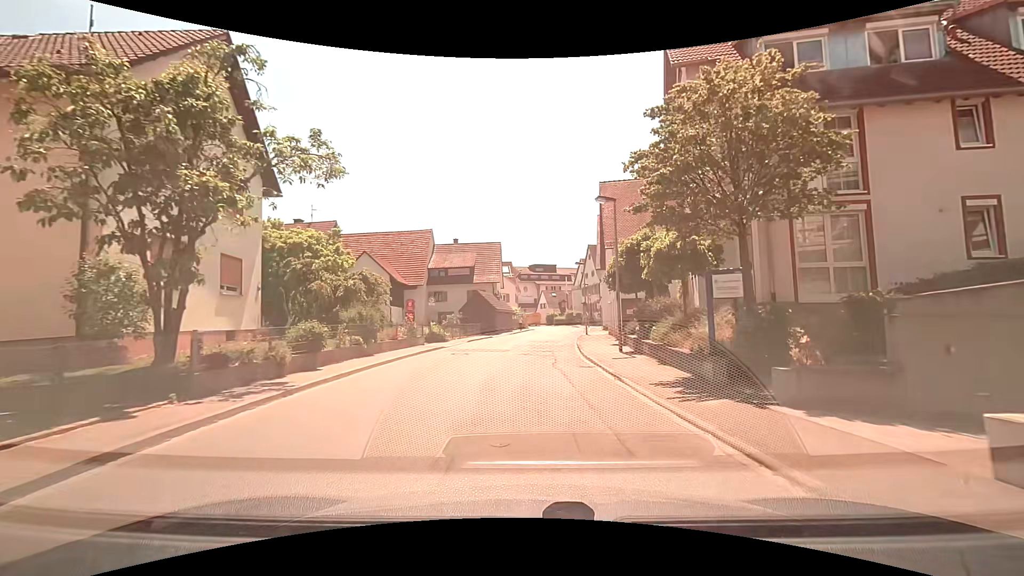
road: tertiary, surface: asphalt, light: Day
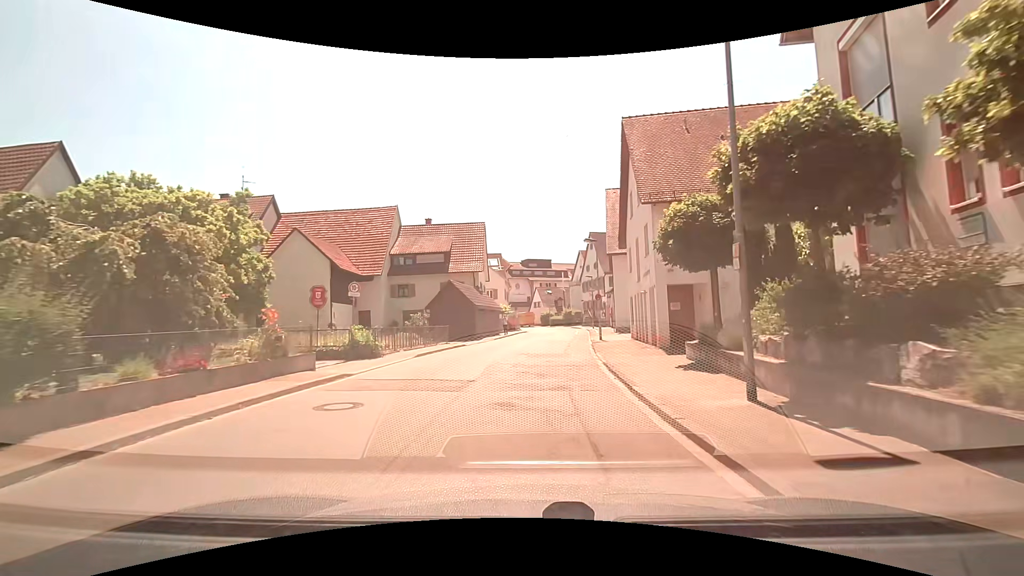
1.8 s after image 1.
(+0.5, +12.1) m; +2°
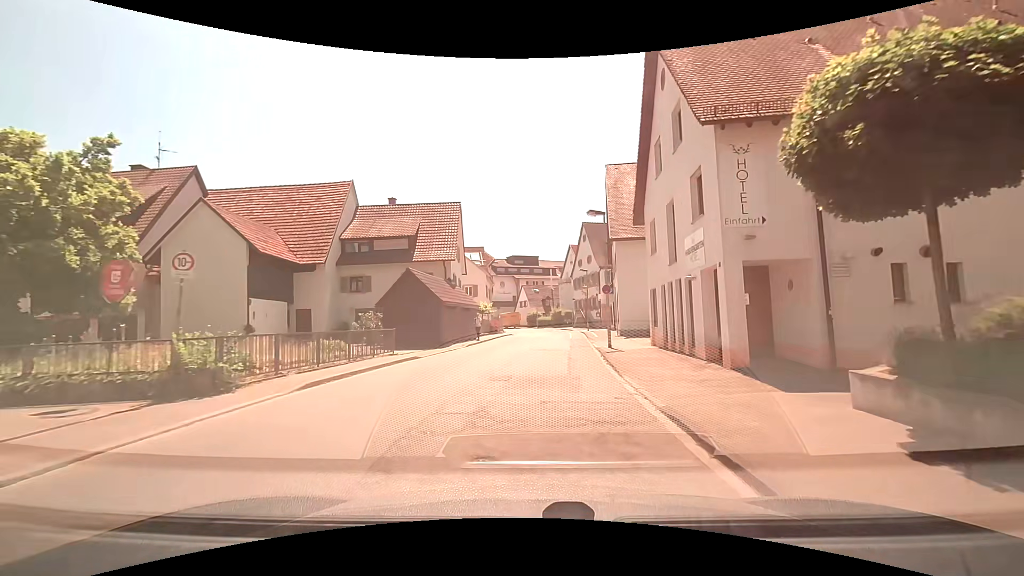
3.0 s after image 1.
(+0.1, +8.1) m; +2°
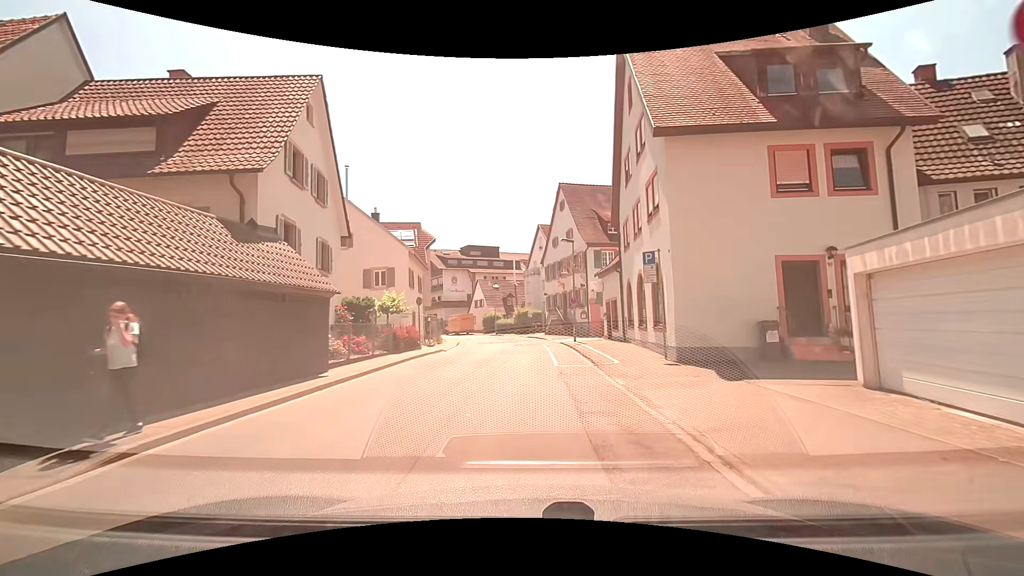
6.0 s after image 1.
(+0.9, +20.2) m; +3°
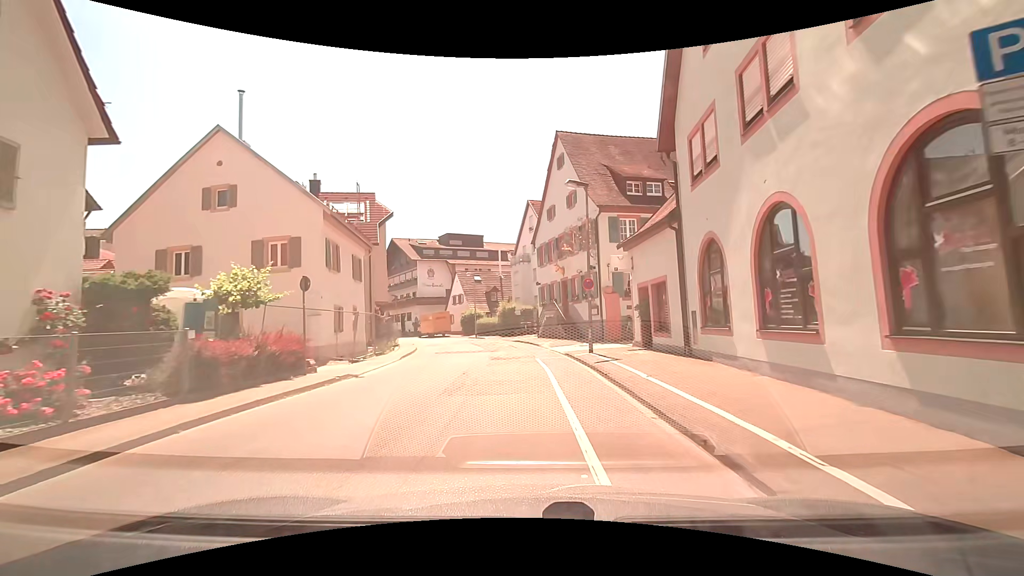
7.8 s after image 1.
(+0.3, +12.0) m; +2°
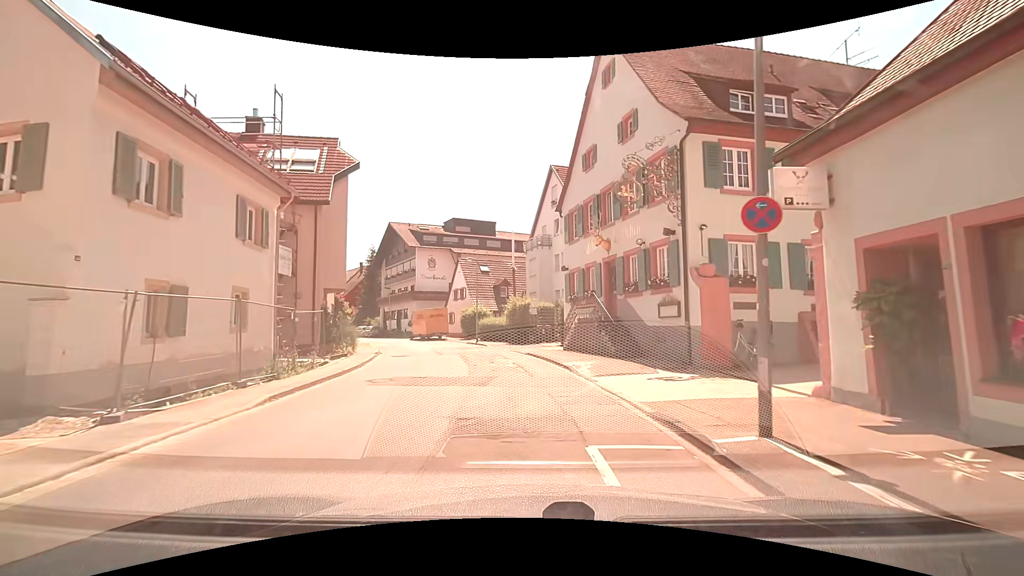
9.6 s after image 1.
(0.0, +12.0) m; 0°
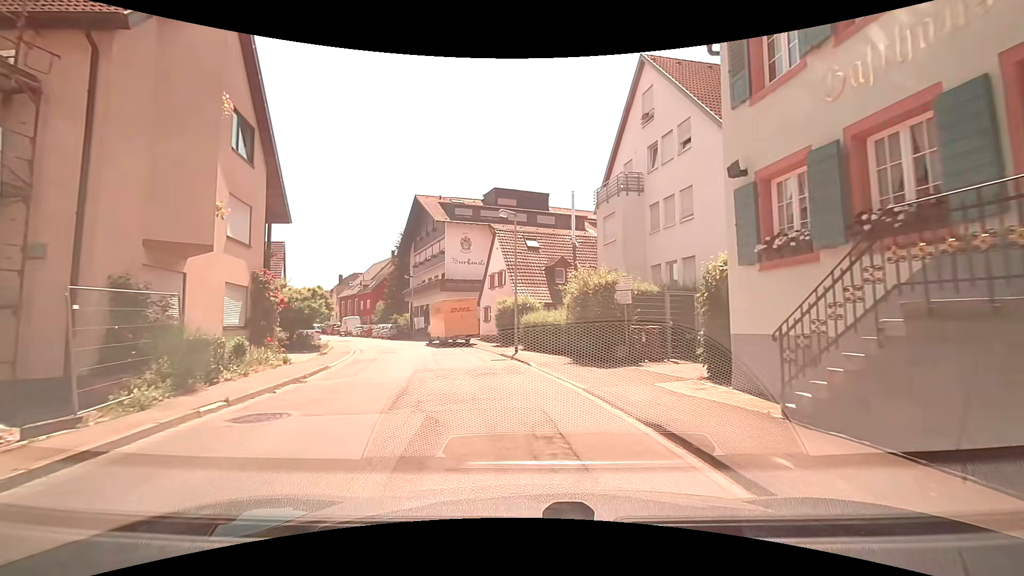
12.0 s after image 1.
(-1.1, +15.3) m; -9°
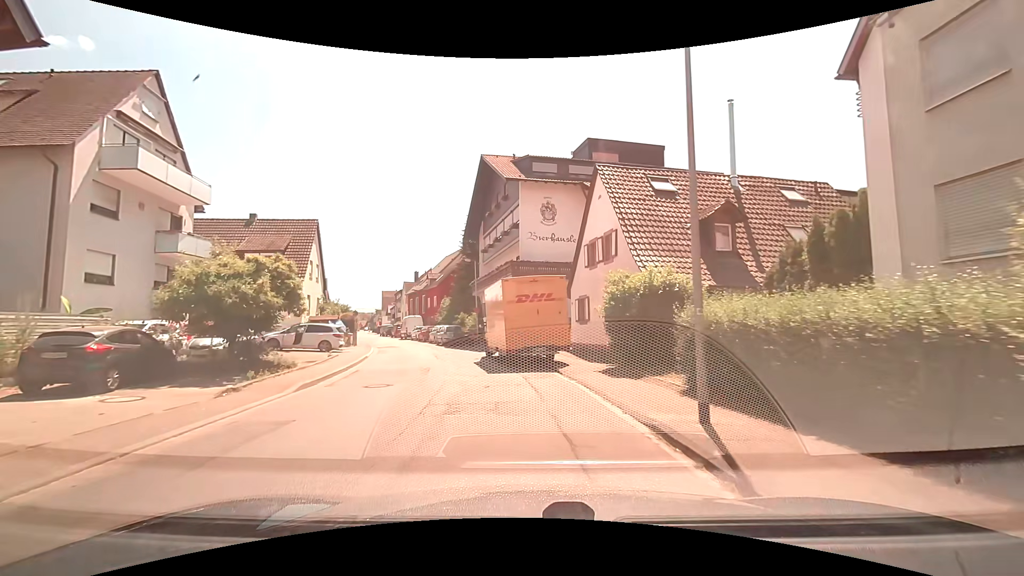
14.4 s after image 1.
(-0.9, +14.7) m; -8°
